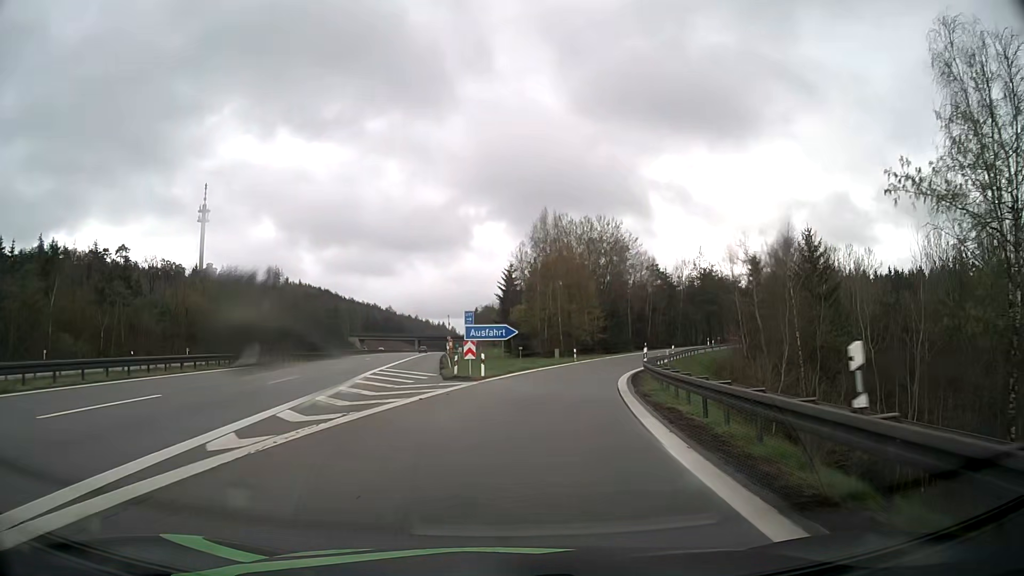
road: motorway_link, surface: asphalt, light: Day
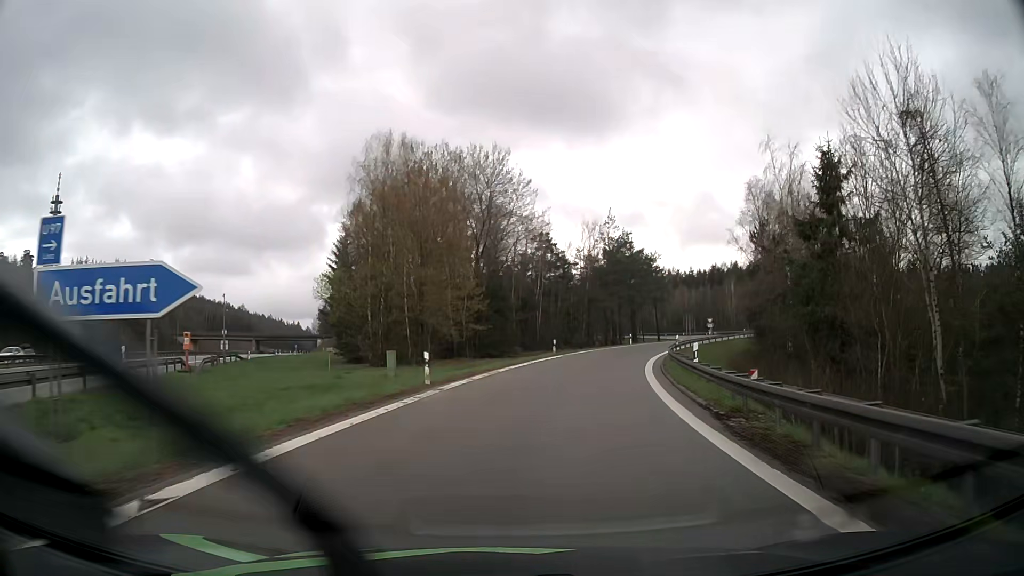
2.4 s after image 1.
(+3.3, +33.4) m; +12°
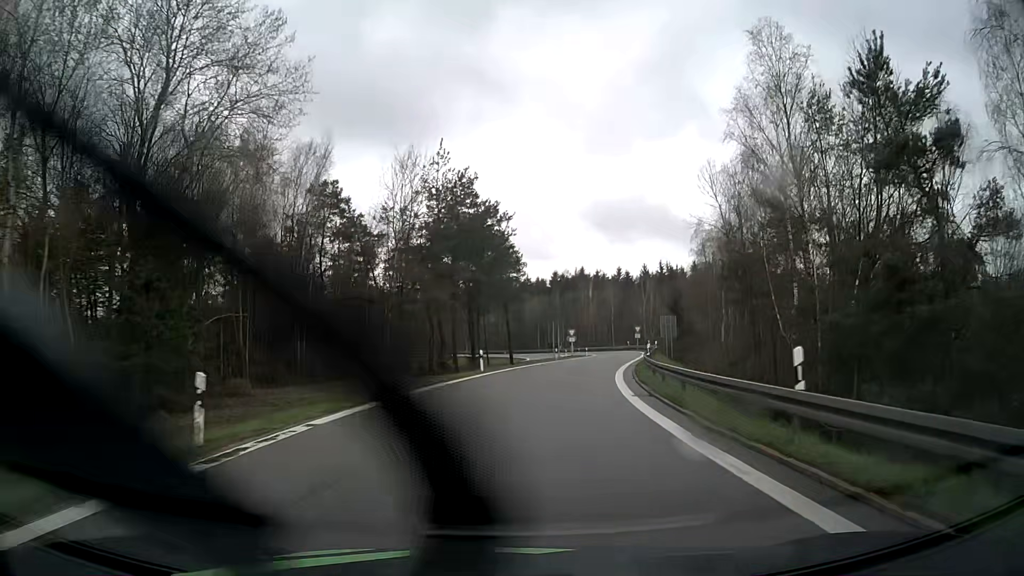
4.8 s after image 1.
(+4.6, +35.0) m; +15°
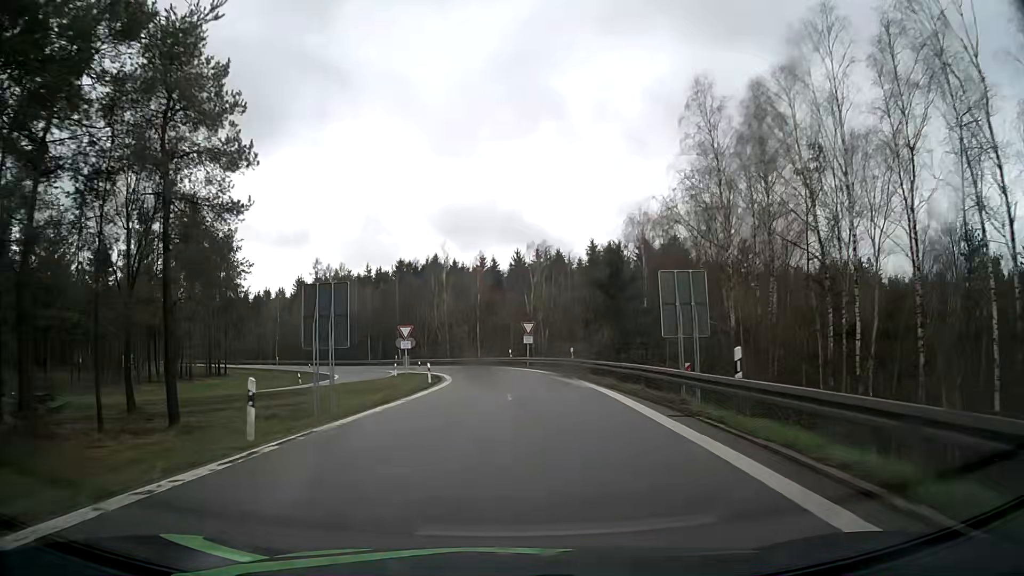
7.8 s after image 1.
(+5.8, +45.3) m; +13°
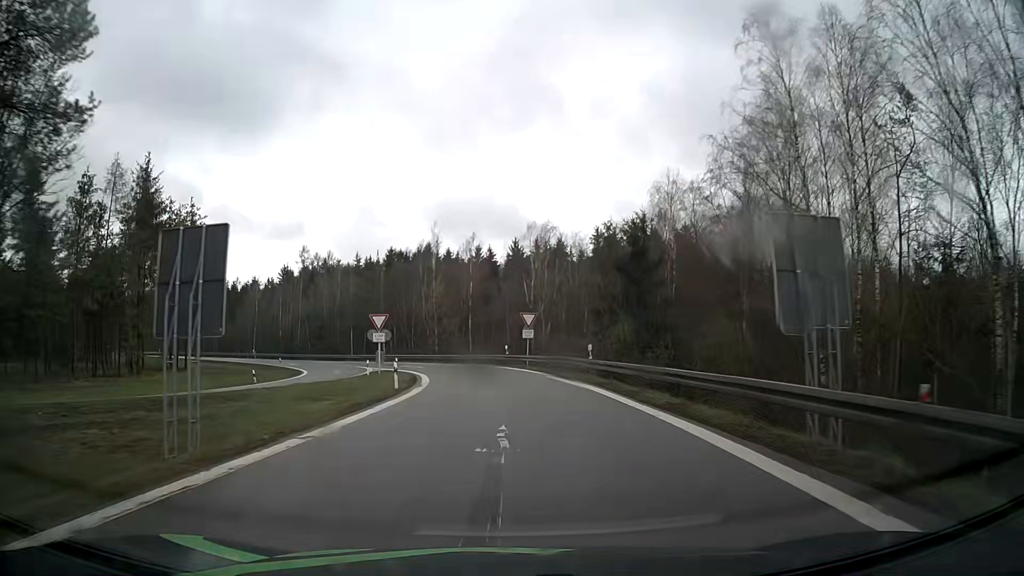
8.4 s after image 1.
(0.0, +9.3) m; 0°
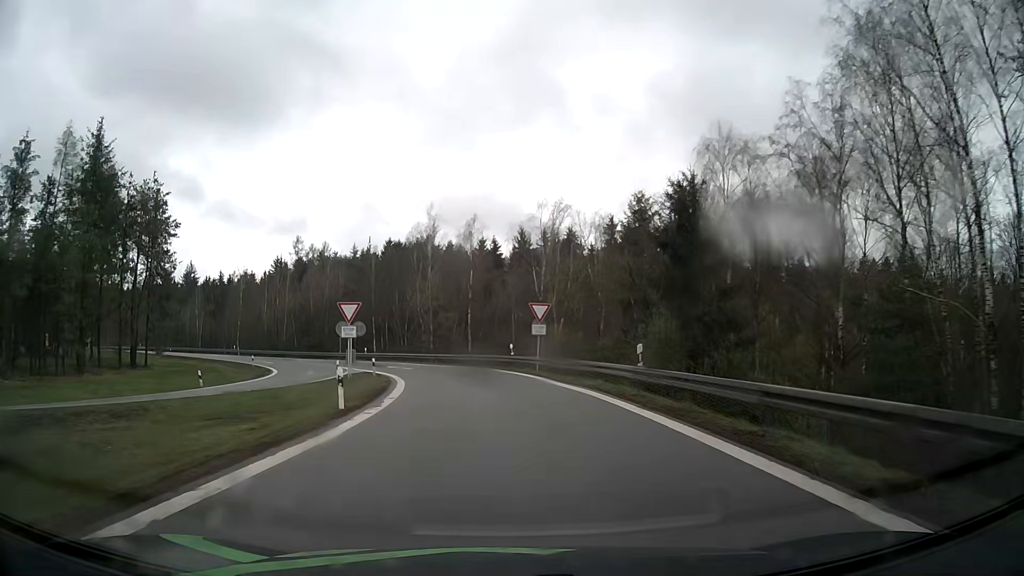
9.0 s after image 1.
(0.0, +9.2) m; -1°
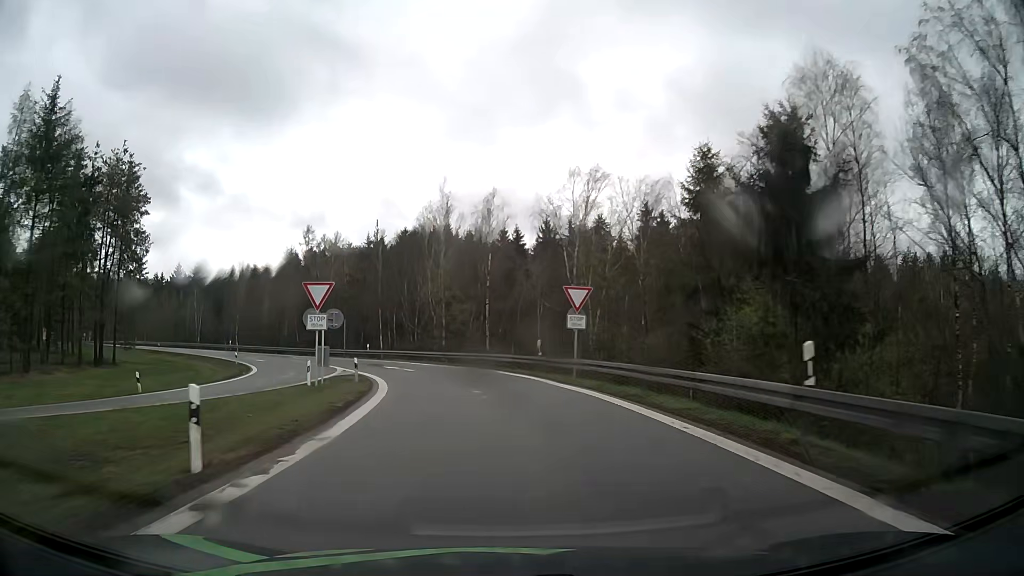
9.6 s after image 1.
(-0.1, +9.0) m; -2°
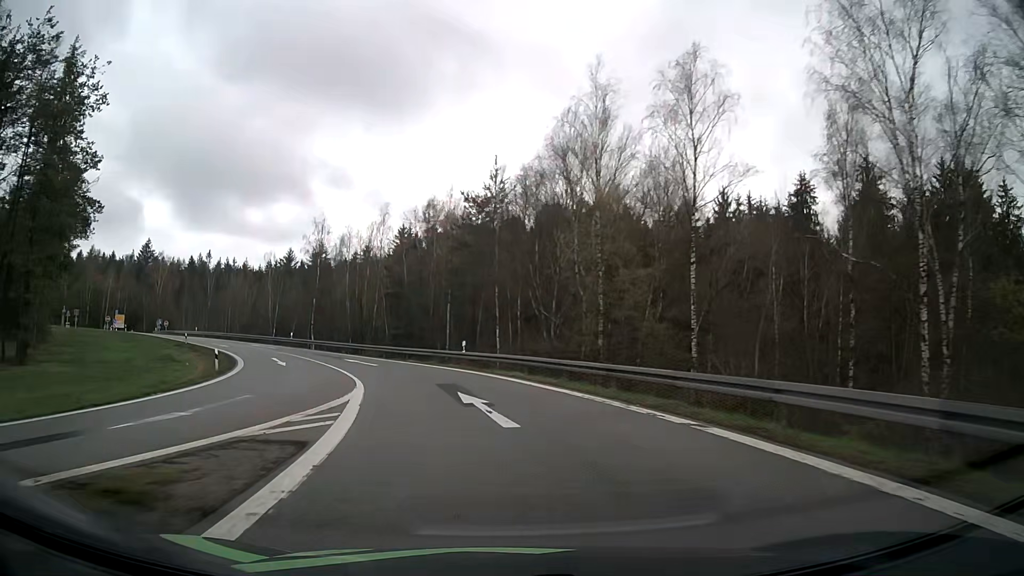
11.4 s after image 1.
(-2.2, +25.7) m; -12°
(-1, +10) (-2, +20) (-5, +29) (-9, +39) (-14, +47) (-20, +55) (-26, +63) (-33, +70) (-40, +78) (-47, +85) m
